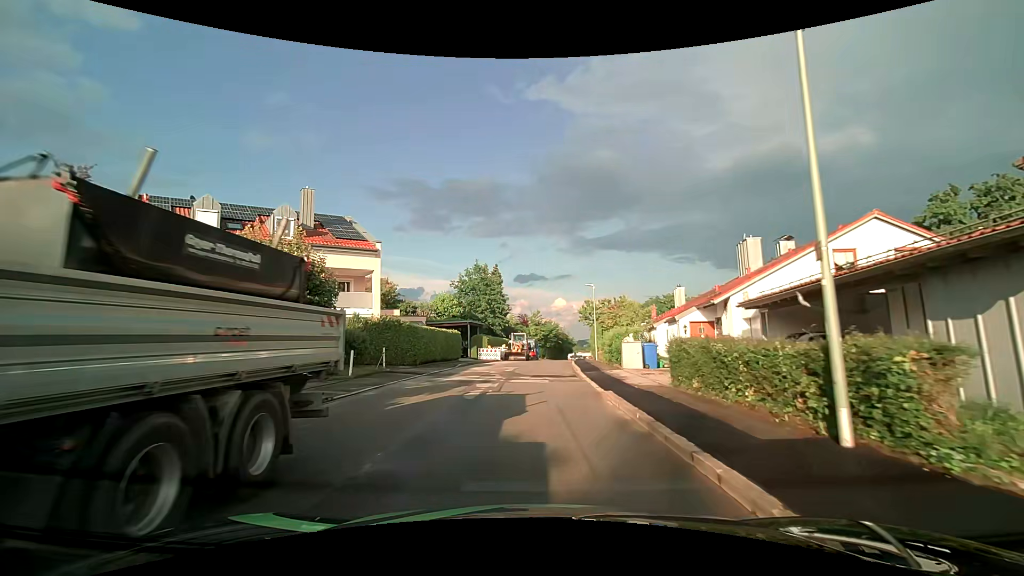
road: tertiary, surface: asphalt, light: Day
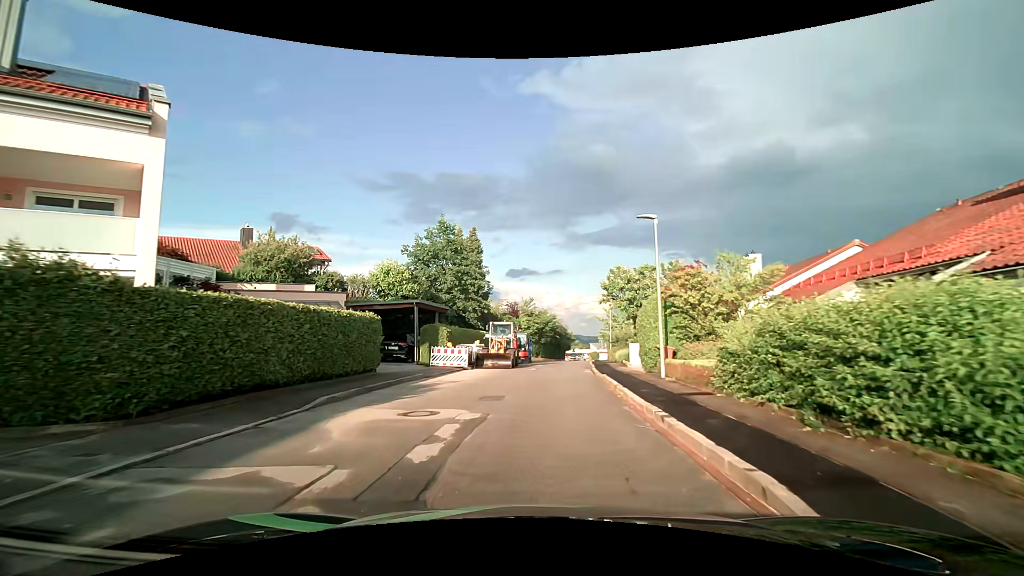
(-0.1, +18.6) m; 0°
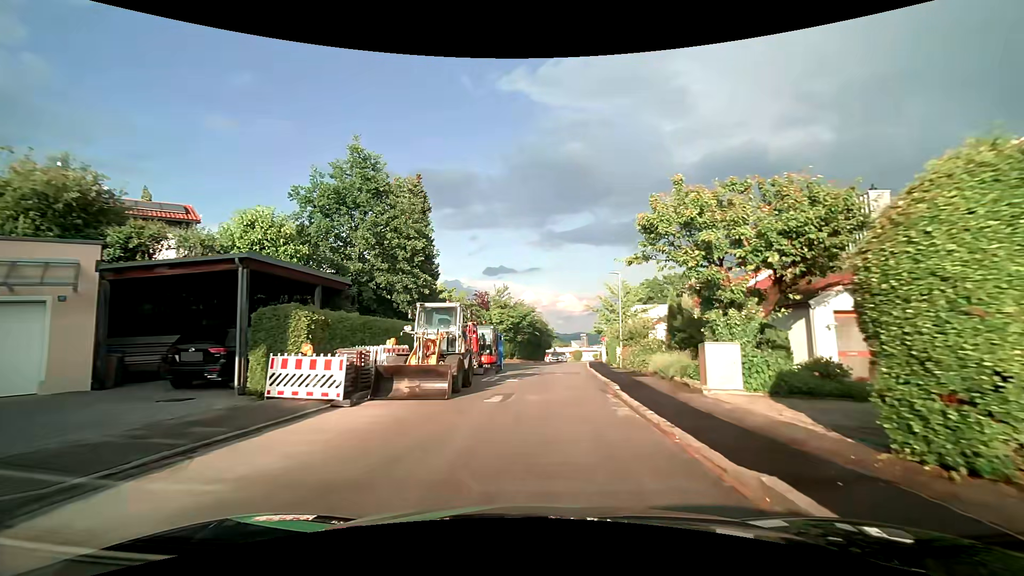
(+0.5, +14.3) m; +3°
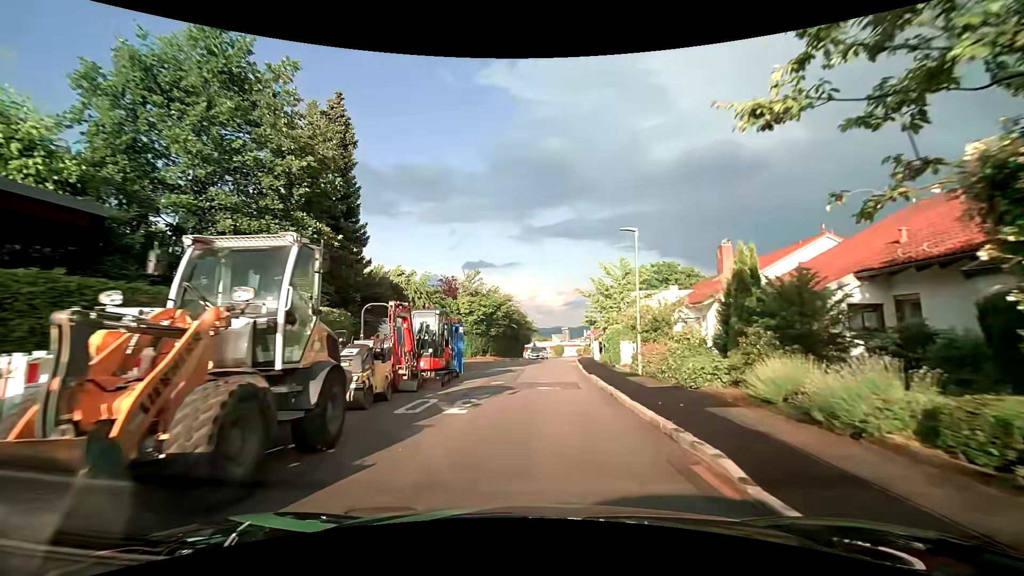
(+0.3, +9.7) m; +3°
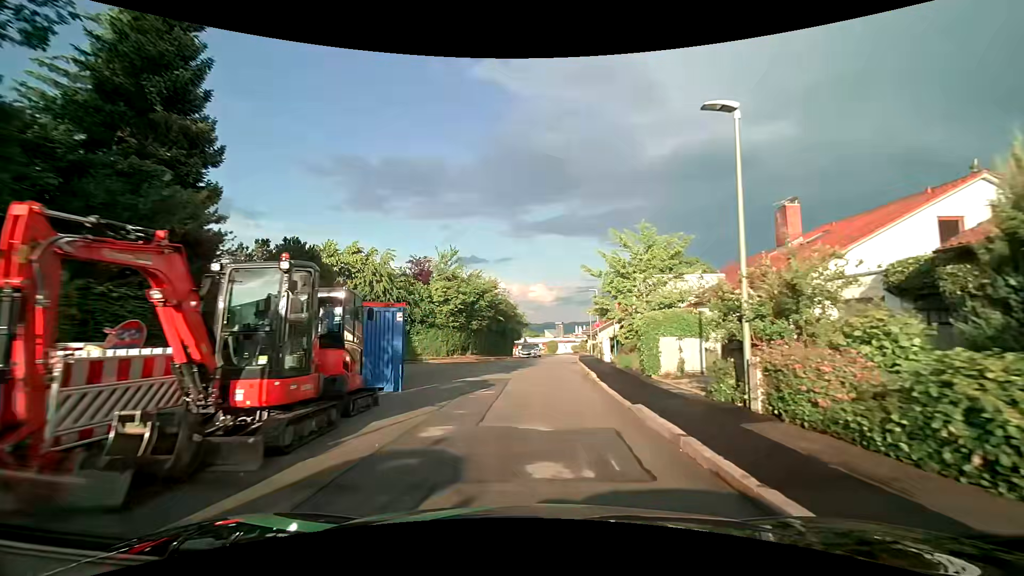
(+0.1, +9.5) m; +1°
